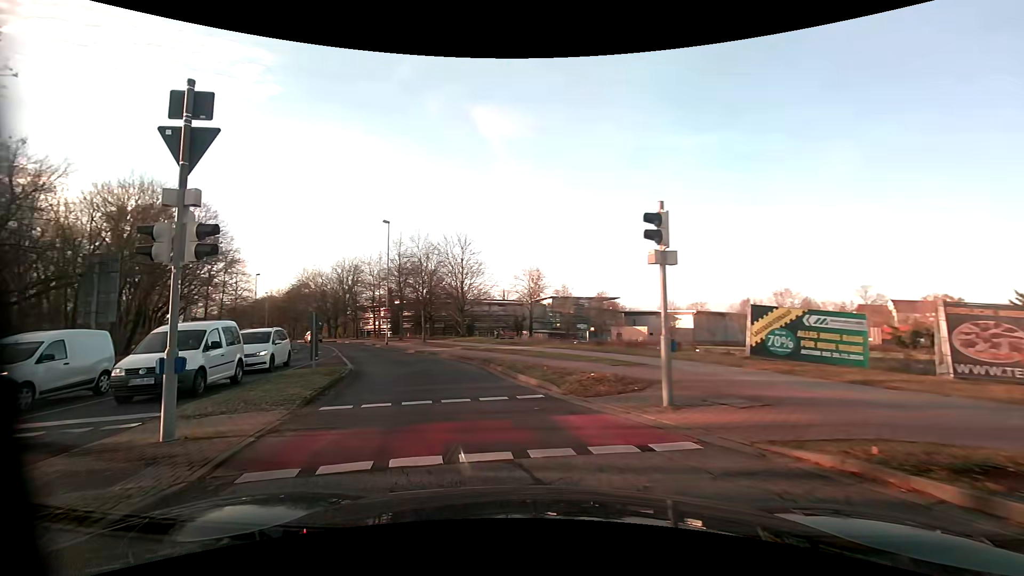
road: residential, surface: asphalt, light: Day
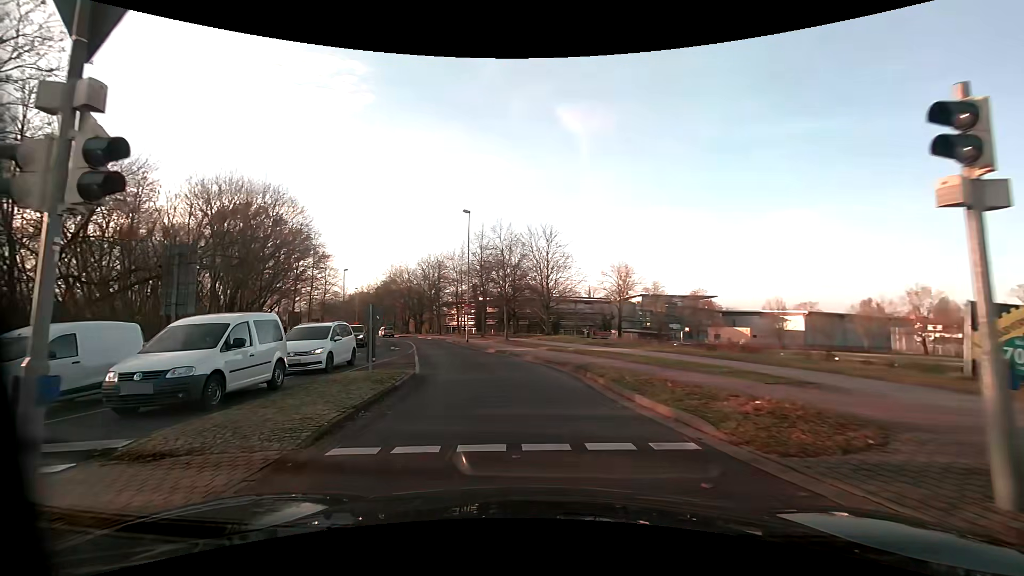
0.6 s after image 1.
(-0.3, +3.8) m; -9°
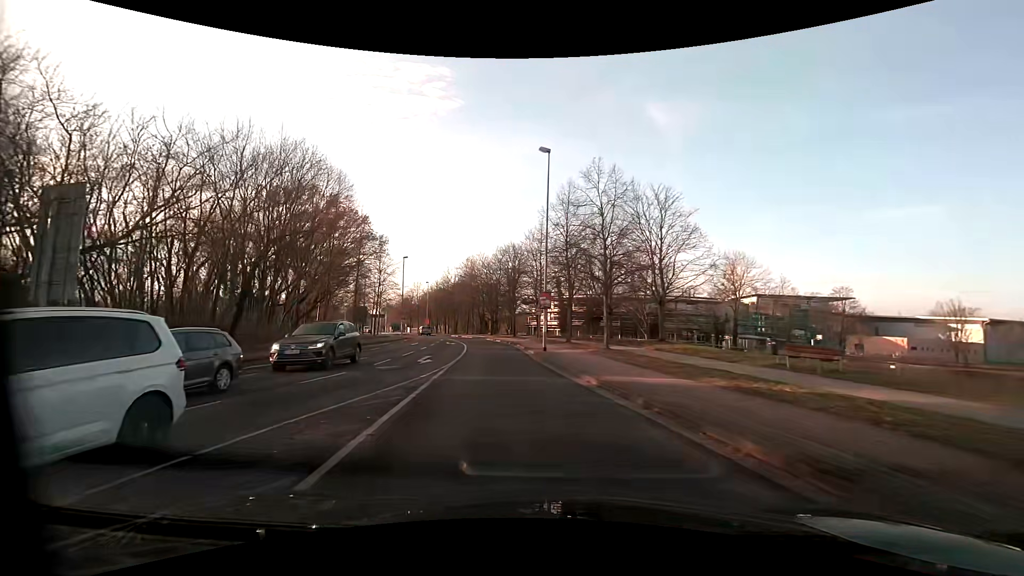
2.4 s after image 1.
(-1.2, +14.3) m; -9°
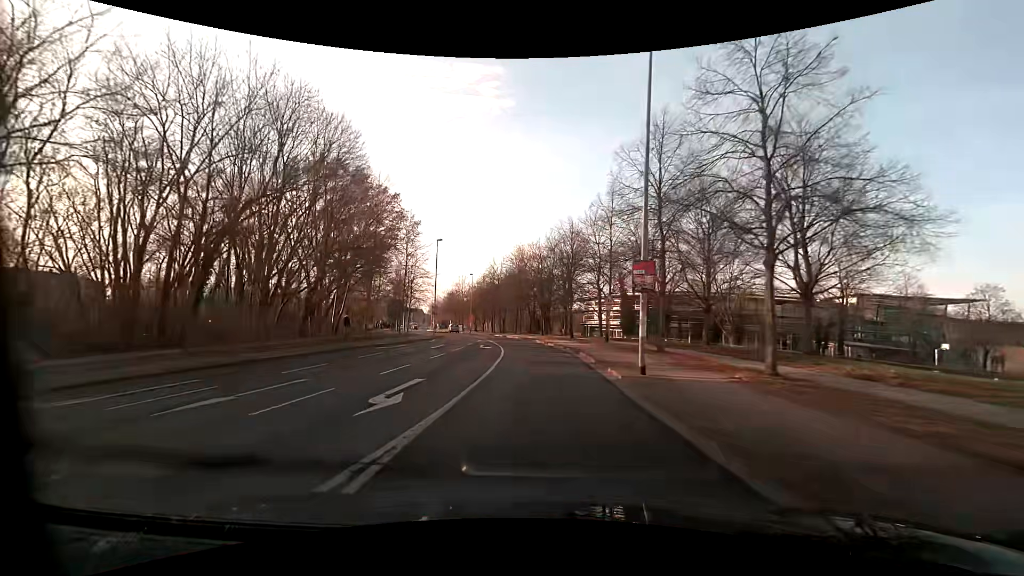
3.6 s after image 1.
(-0.8, +11.8) m; -6°
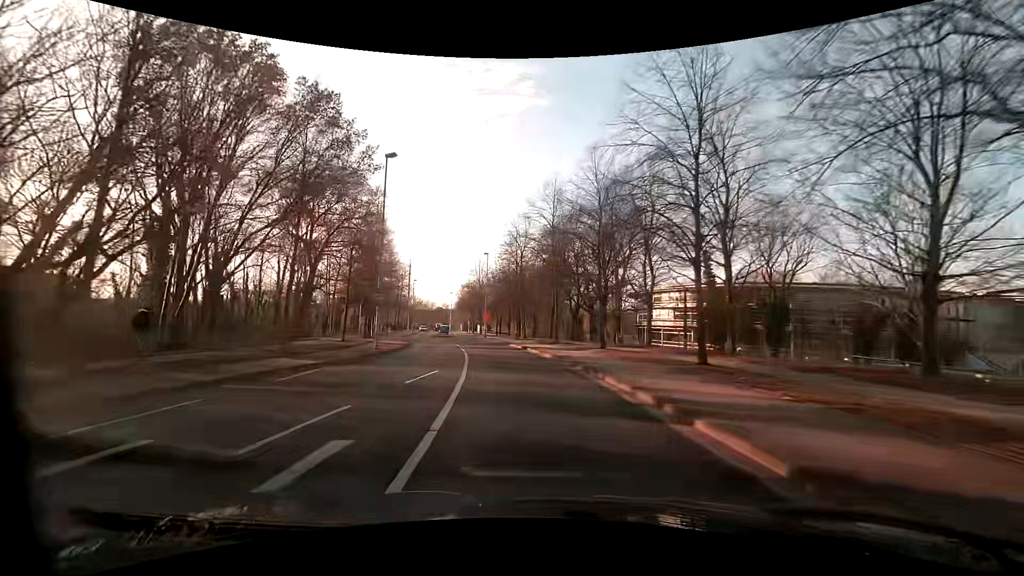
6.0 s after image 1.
(-0.8, +26.9) m; -4°
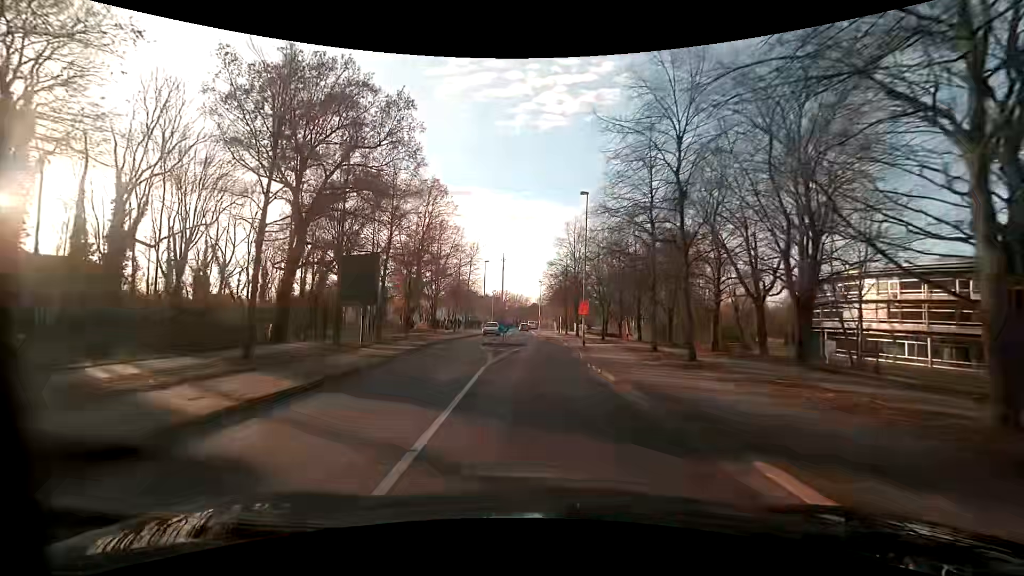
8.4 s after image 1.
(-2.6, +26.9) m; -11°
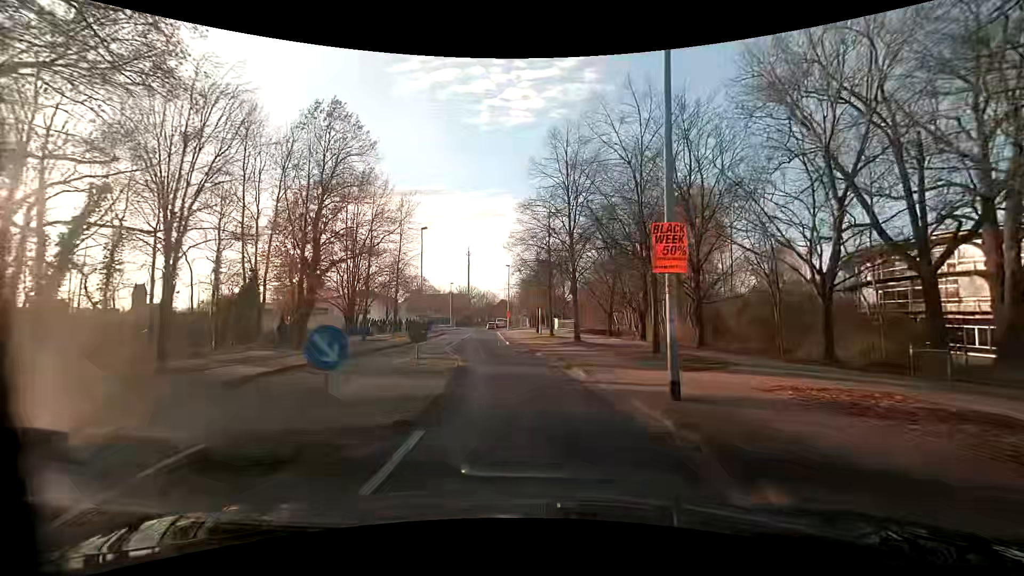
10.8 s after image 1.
(+0.1, +24.2) m; +4°
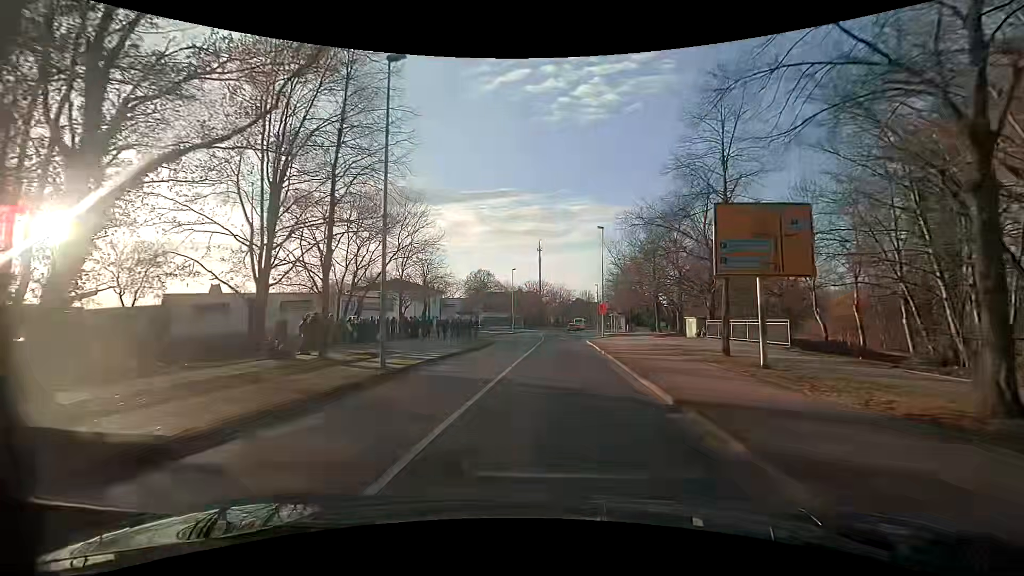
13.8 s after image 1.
(-3.5, +30.5) m; -8°
(0, +10) (+1, +20) (+1, +30) (+1, +40) (+2, +50) (+3, +60) (+4, +70) (+5, +80) (+5, +90) (+6, +100) m
